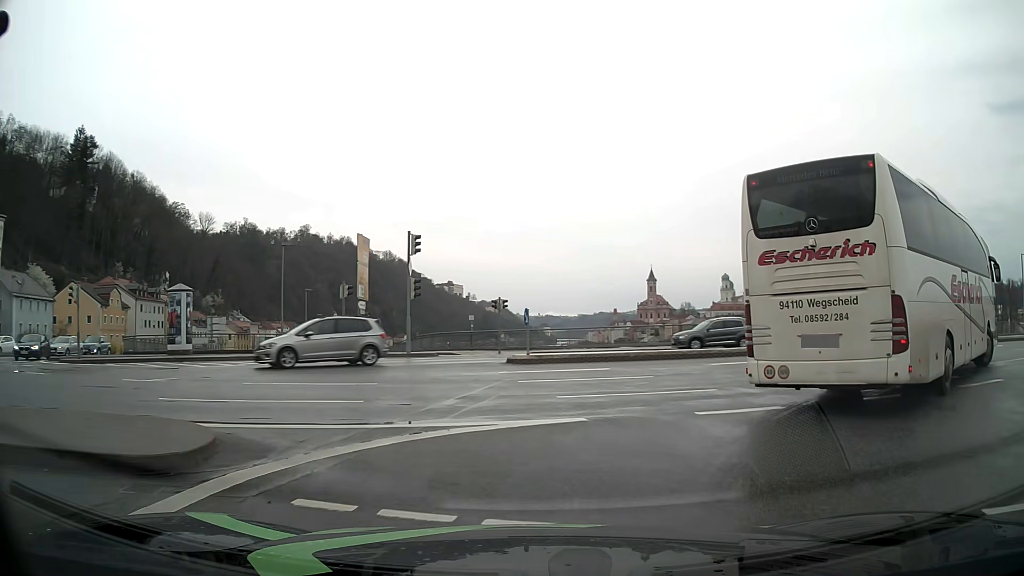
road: primary_link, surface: asphalt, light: Day
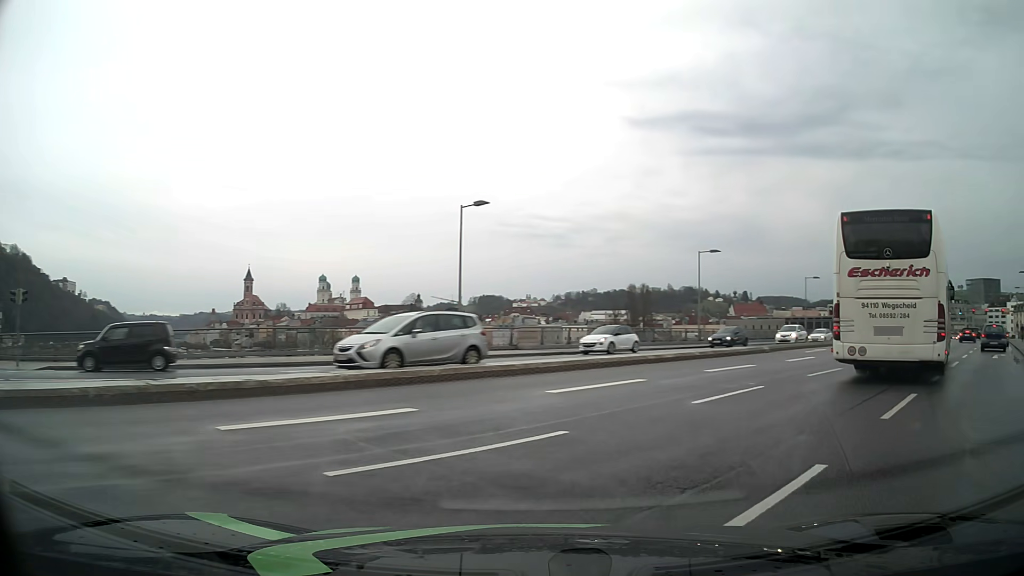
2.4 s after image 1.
(+3.0, +10.9) m; +34°
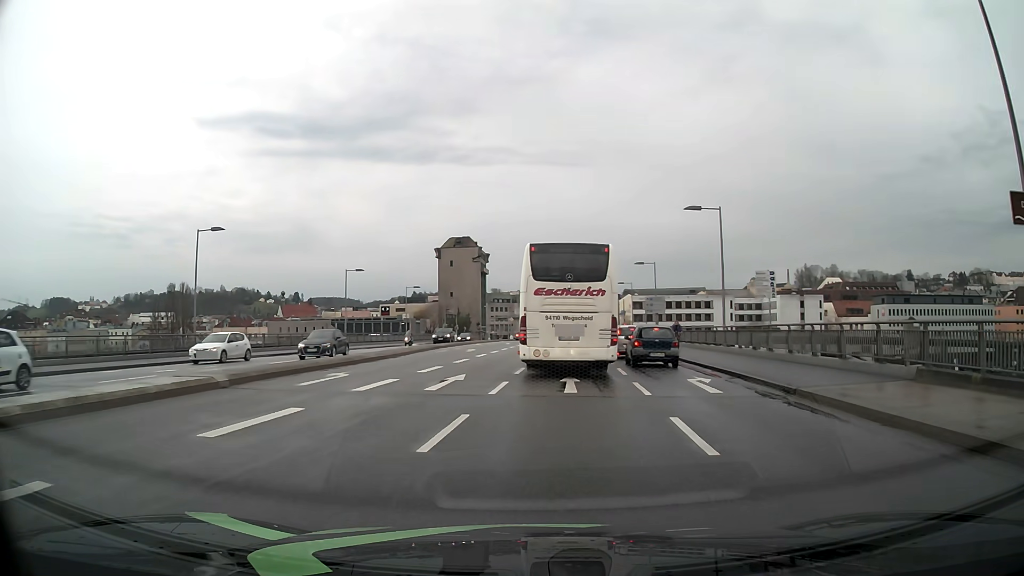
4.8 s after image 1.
(+6.1, +13.6) m; +39°
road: primary
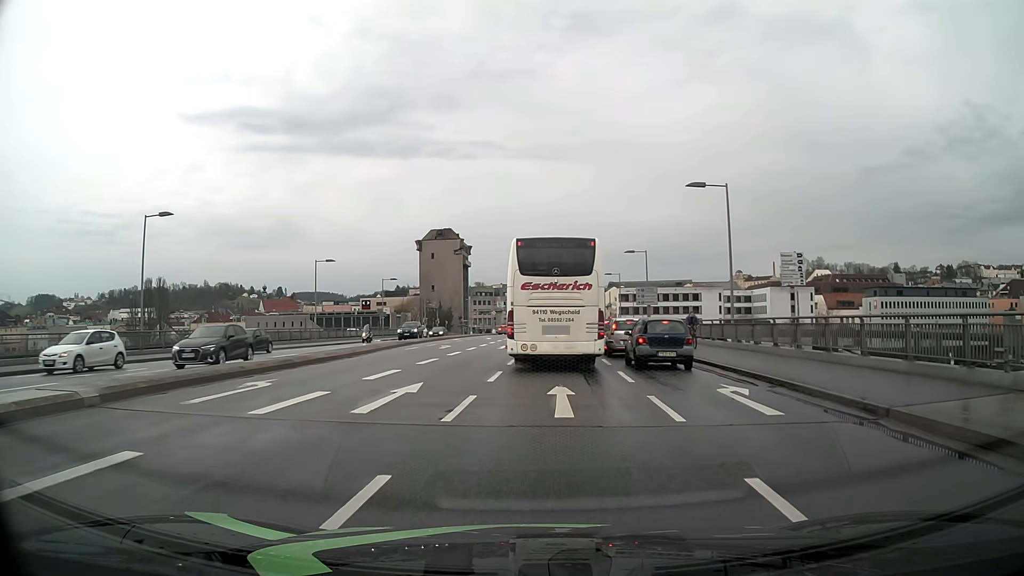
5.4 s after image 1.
(+0.1, +4.6) m; +1°
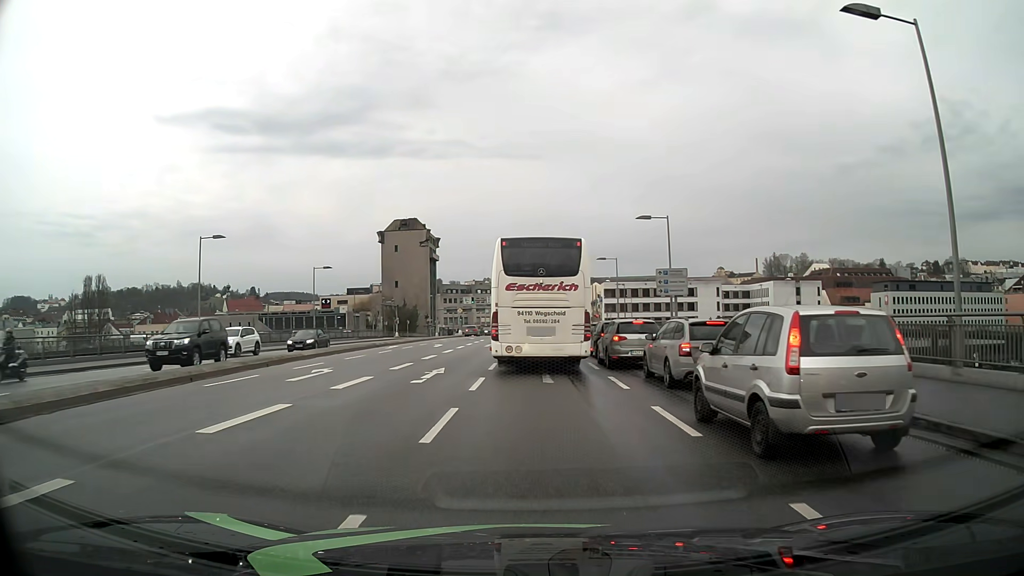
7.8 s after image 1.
(+0.4, +19.5) m; +2°
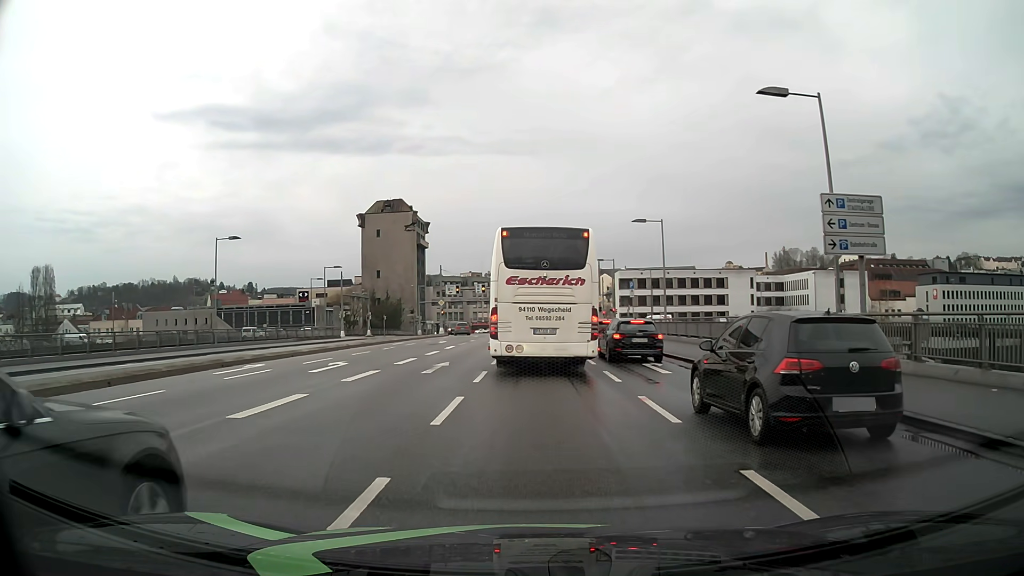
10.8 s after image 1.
(0.0, +22.8) m; 0°
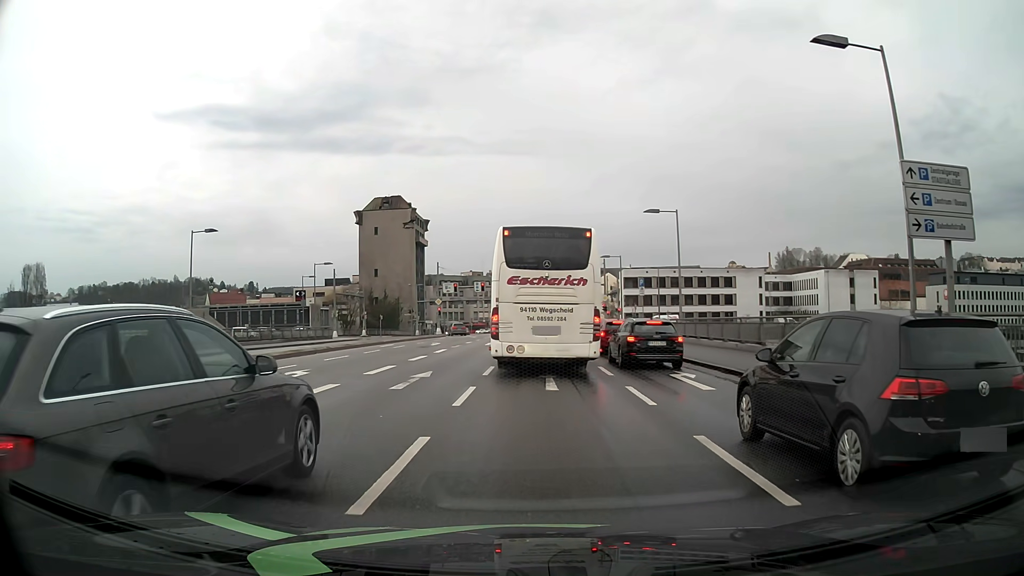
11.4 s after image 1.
(0.0, +4.0) m; 0°
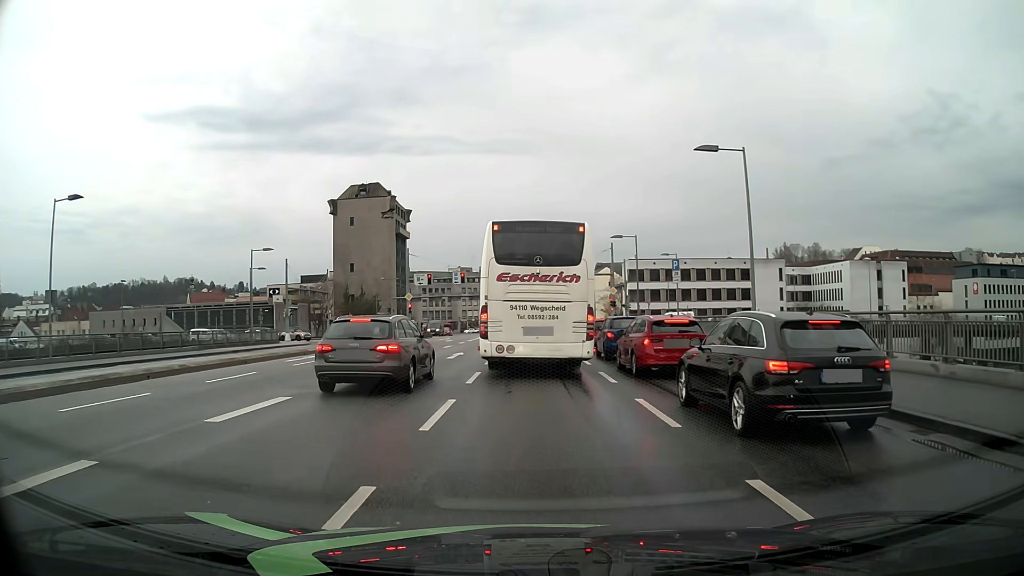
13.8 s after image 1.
(0.0, +14.3) m; 0°
